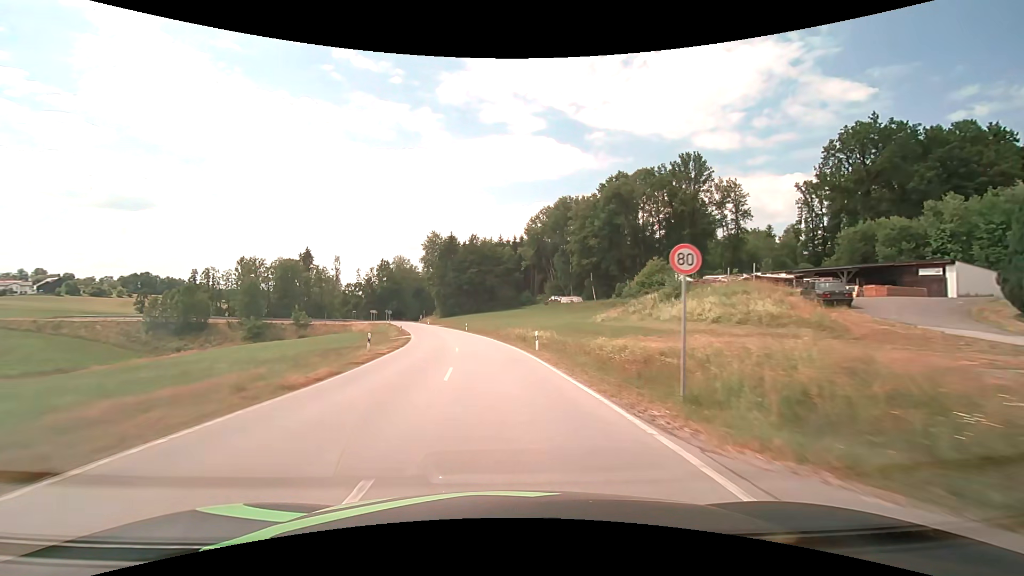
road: secondary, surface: asphalt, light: Day
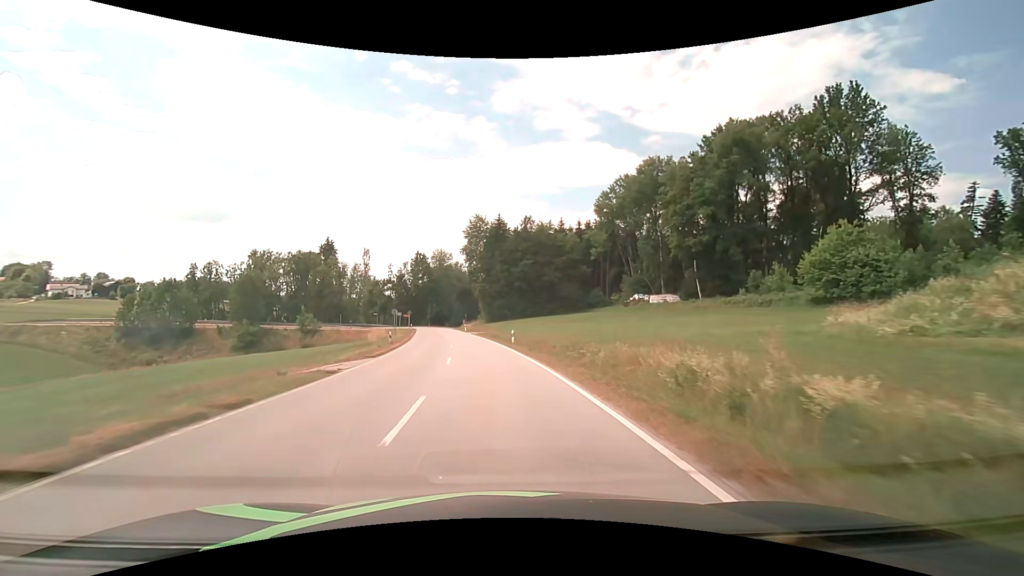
(-1.7, +30.9) m; -6°
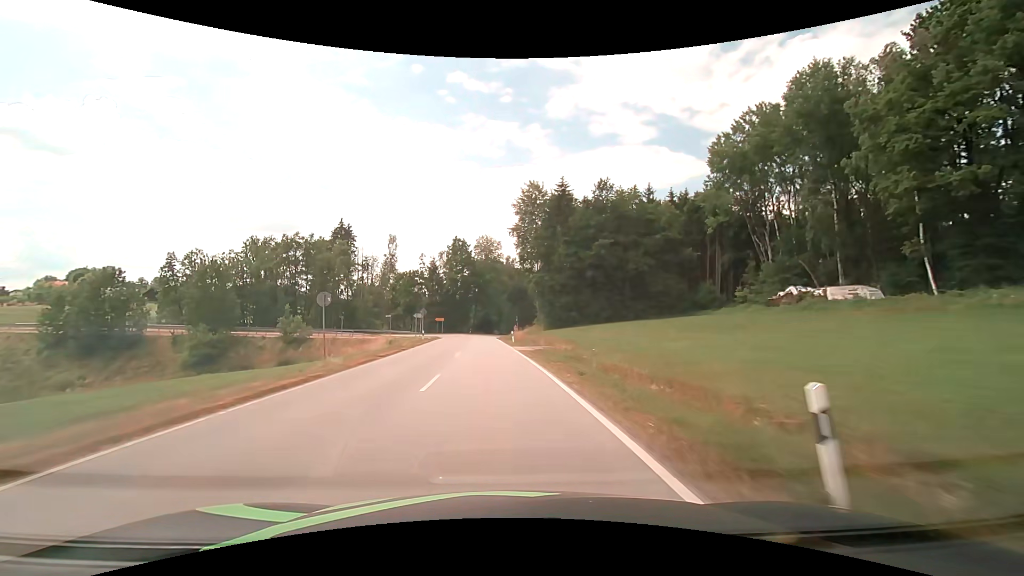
(-1.6, +31.4) m; -6°
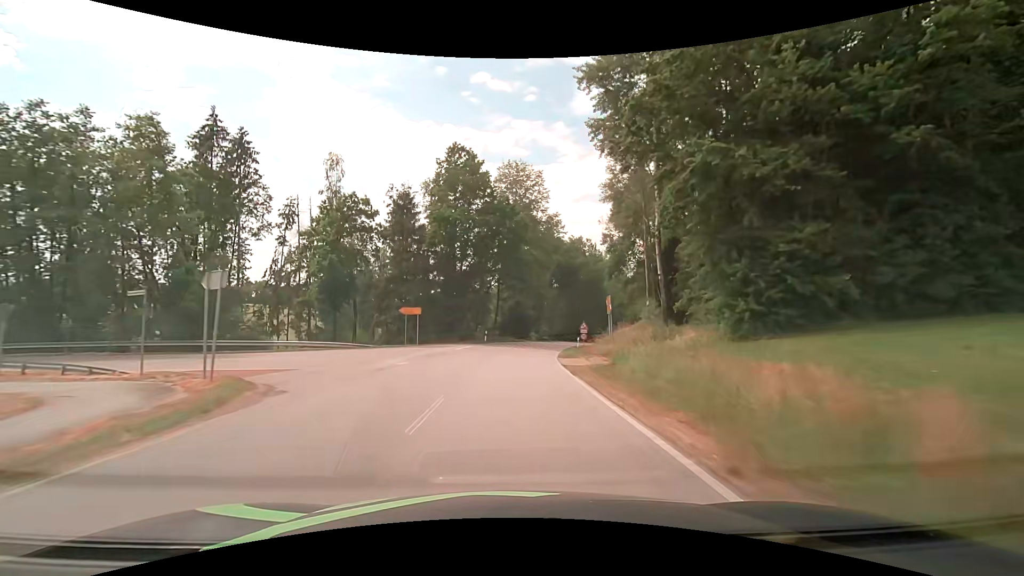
(-2.7, +52.5) m; -3°
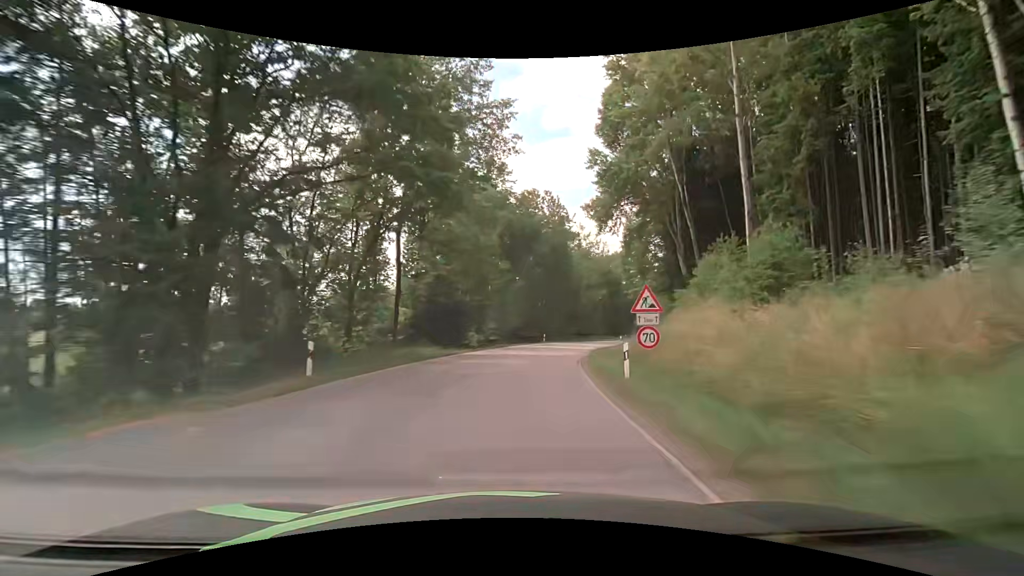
(+1.4, +31.9) m; +7°
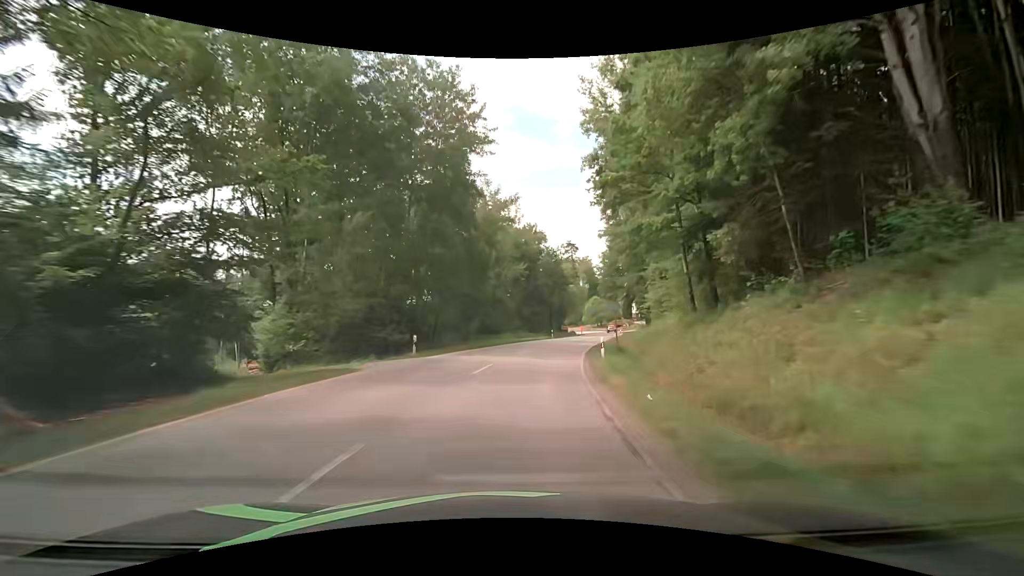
(+3.2, +31.8) m; +12°
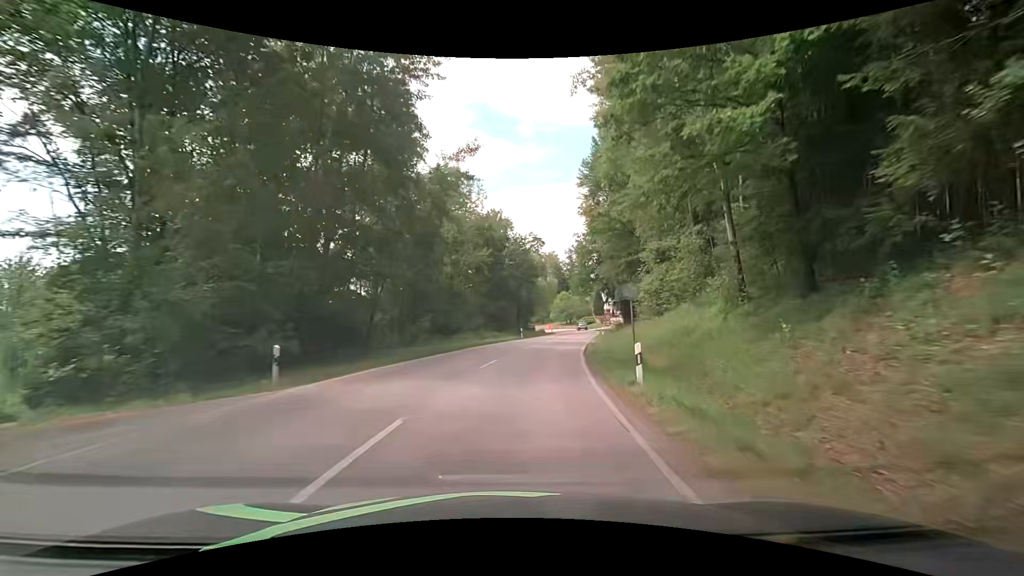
(+0.3, +10.4) m; +4°
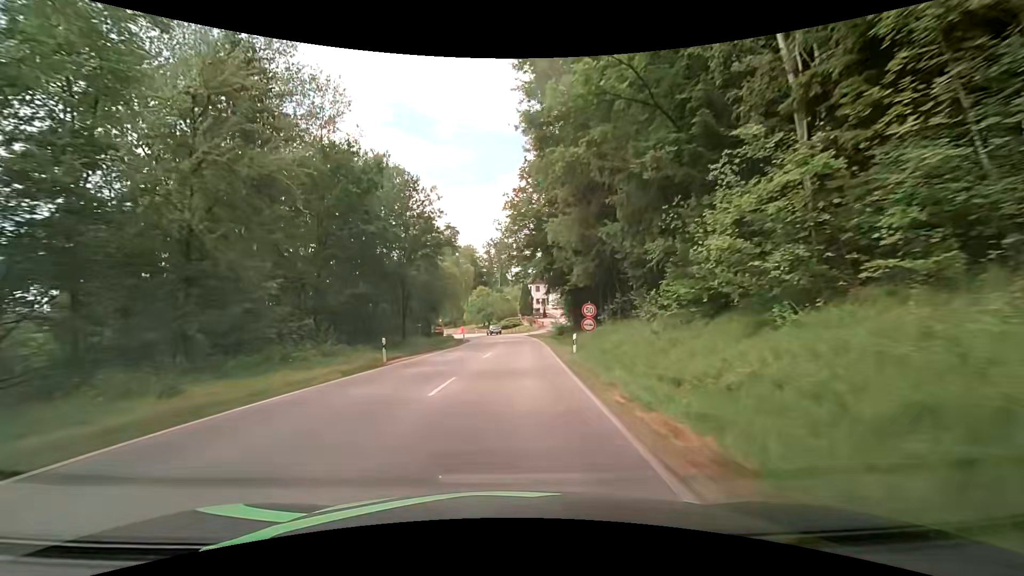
(+2.9, +28.9) m; +10°
(0, +10) (0, +20) (+1, +30) (+1, +40) (+1, +50) (+1, +60) (0, +70) (-2, +80) (-4, +90) (-7, +99) m
